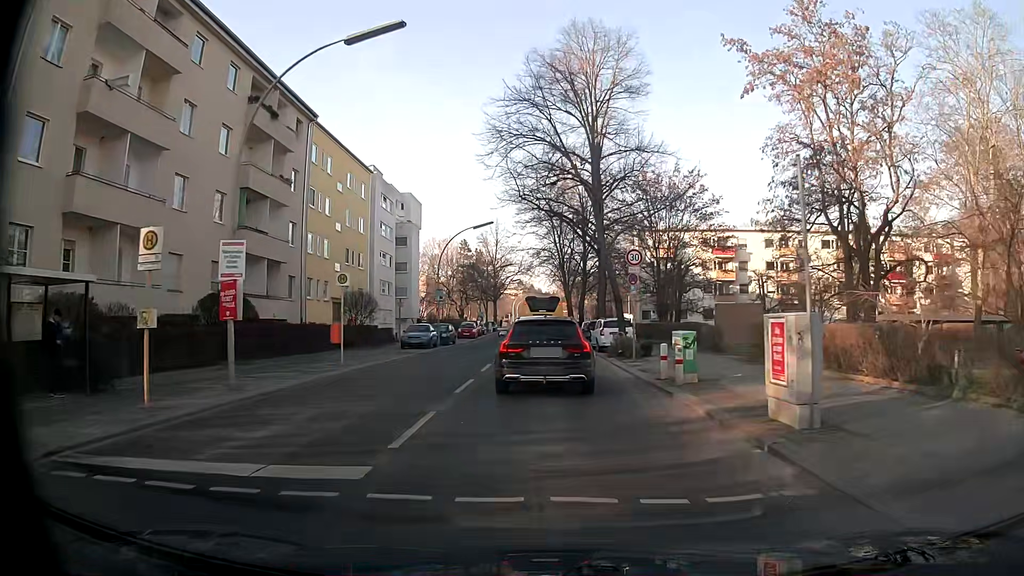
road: tertiary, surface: asphalt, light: Day
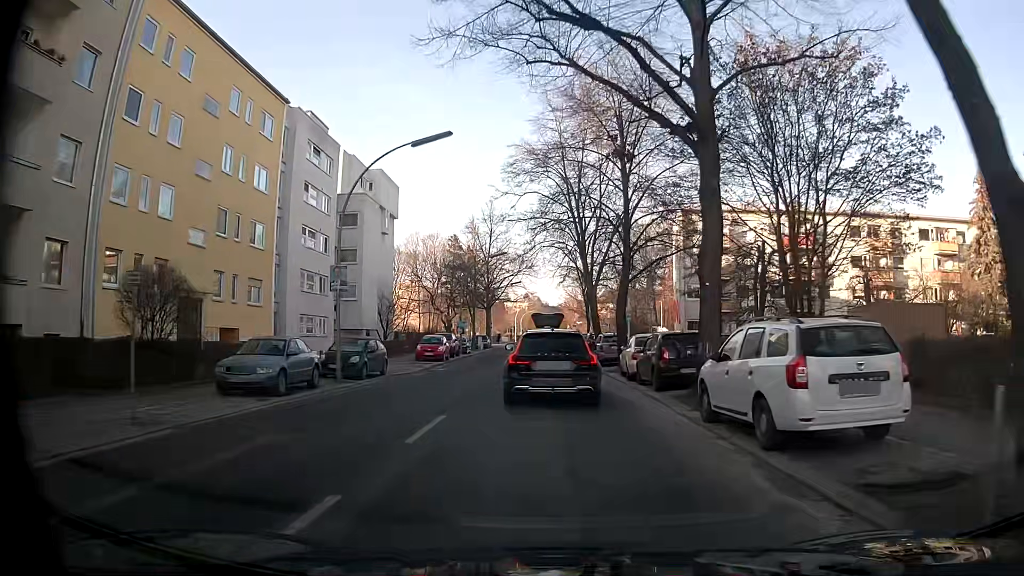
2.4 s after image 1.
(-0.1, +23.1) m; 0°
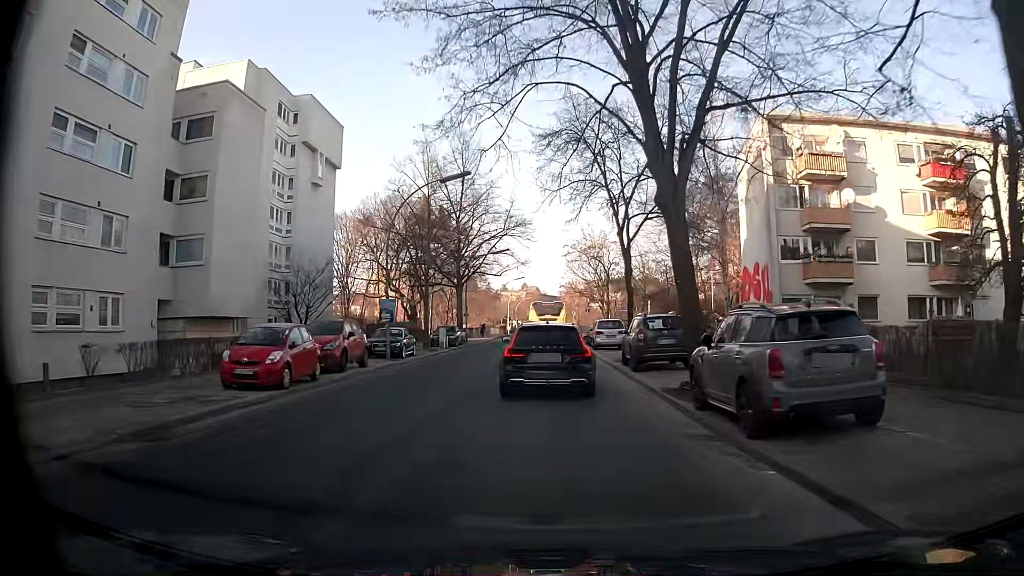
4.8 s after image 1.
(+0.2, +24.5) m; 0°
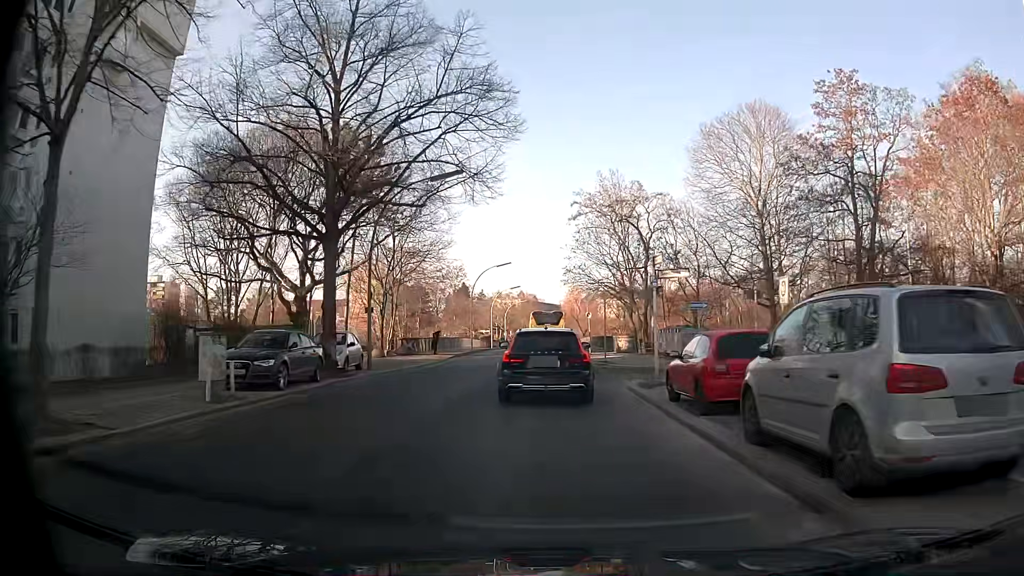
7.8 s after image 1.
(+0.1, +31.1) m; +1°
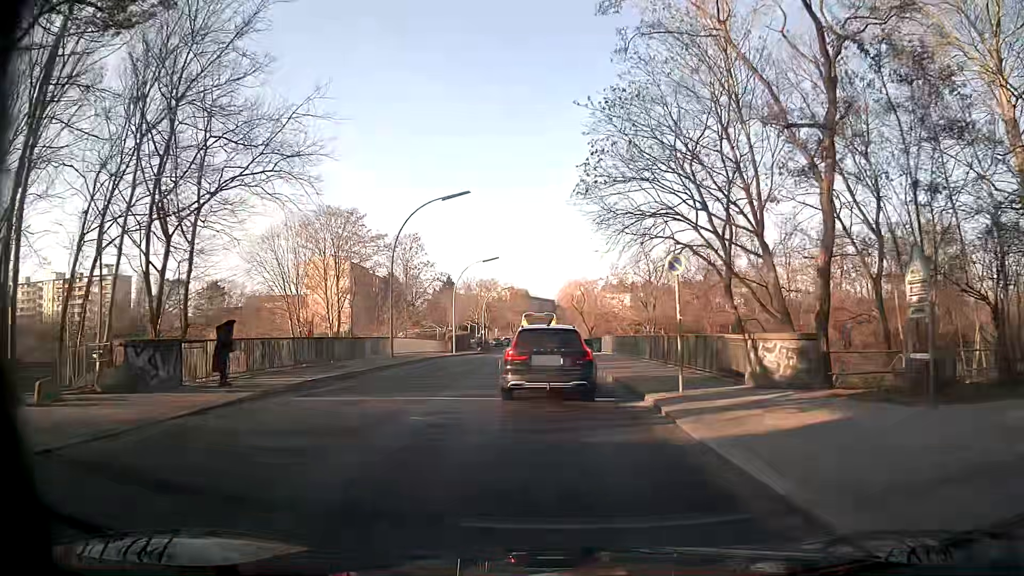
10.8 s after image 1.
(-0.2, +30.6) m; +1°
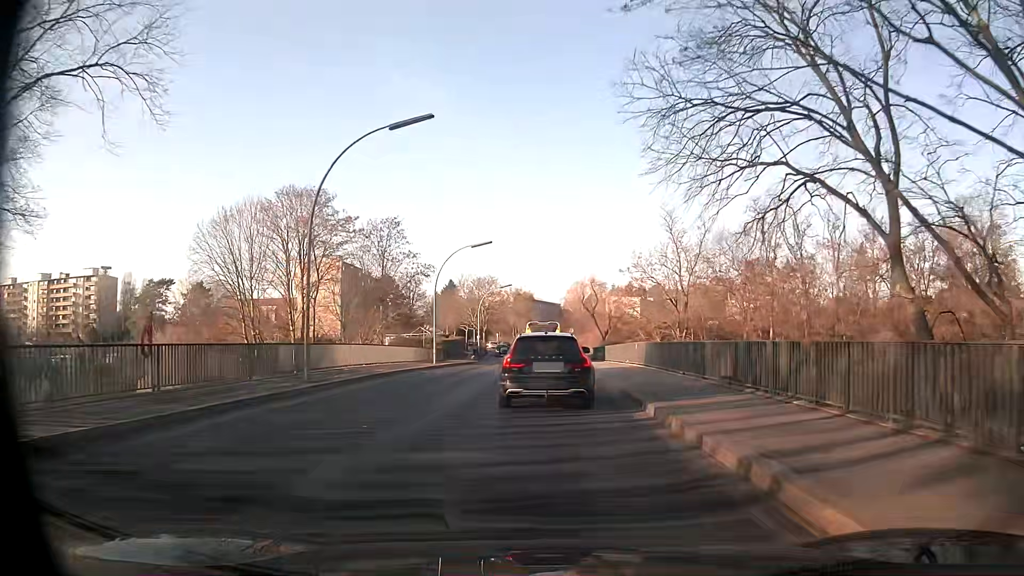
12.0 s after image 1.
(-0.2, +12.1) m; -1°
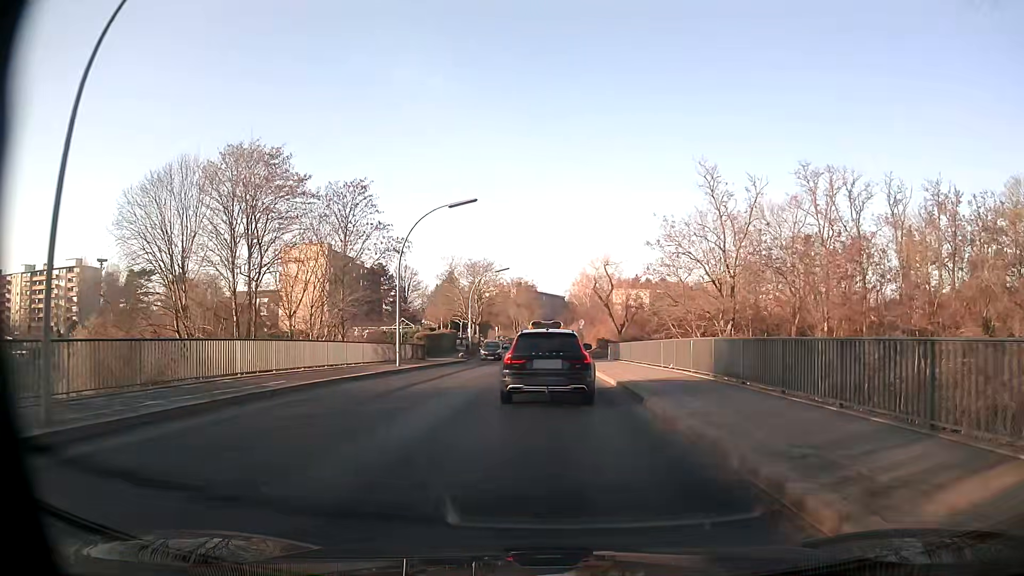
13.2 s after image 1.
(-0.1, +11.8) m; 0°
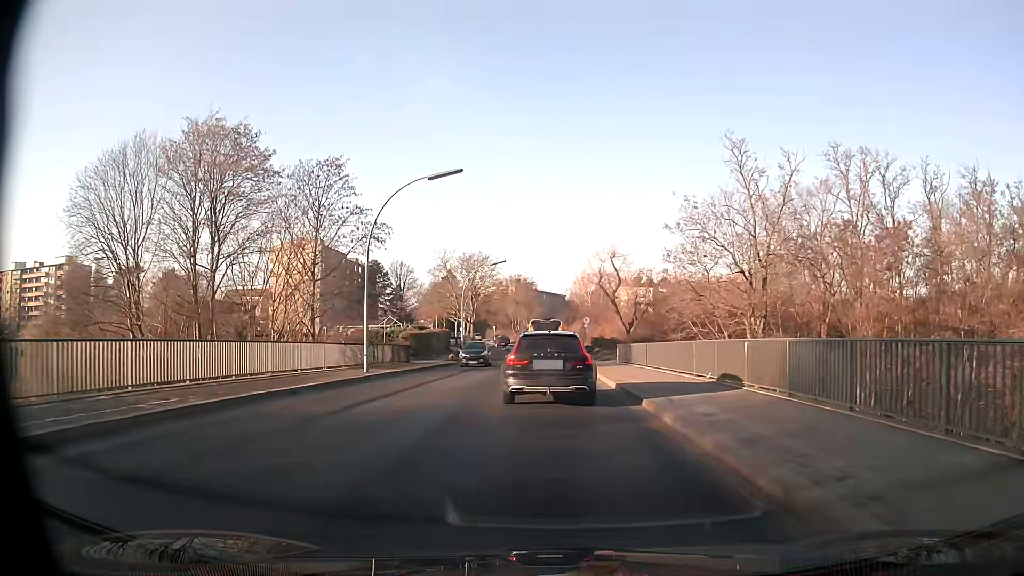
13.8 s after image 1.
(-0.1, +5.8) m; 0°
(0, +10) (0, +20) (0, +30) (0, +40) (0, +50) (0, +60) (-1, +70) (-2, +80) (-4, +90) (-6, +99) m
